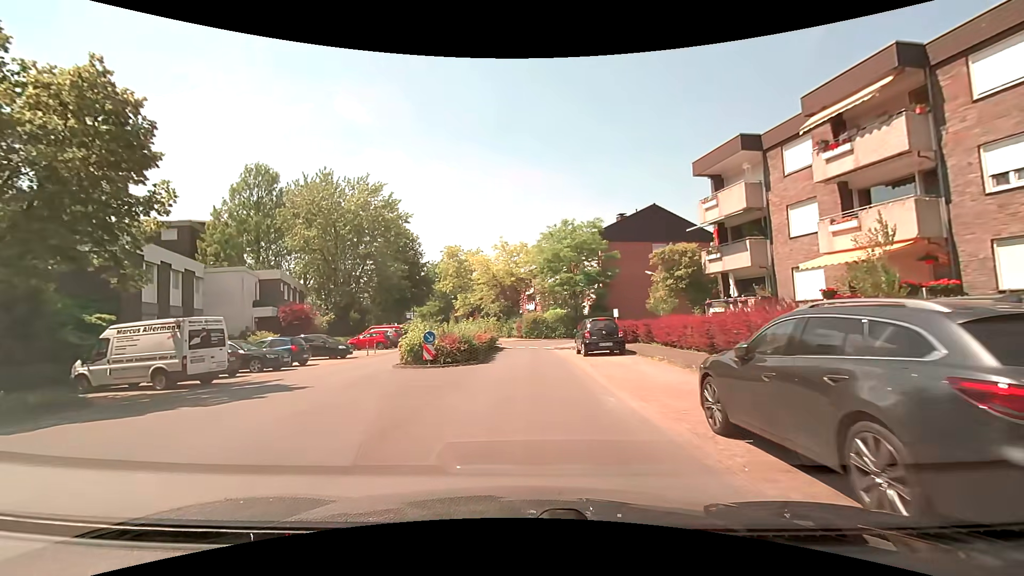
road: residential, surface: paved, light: Day
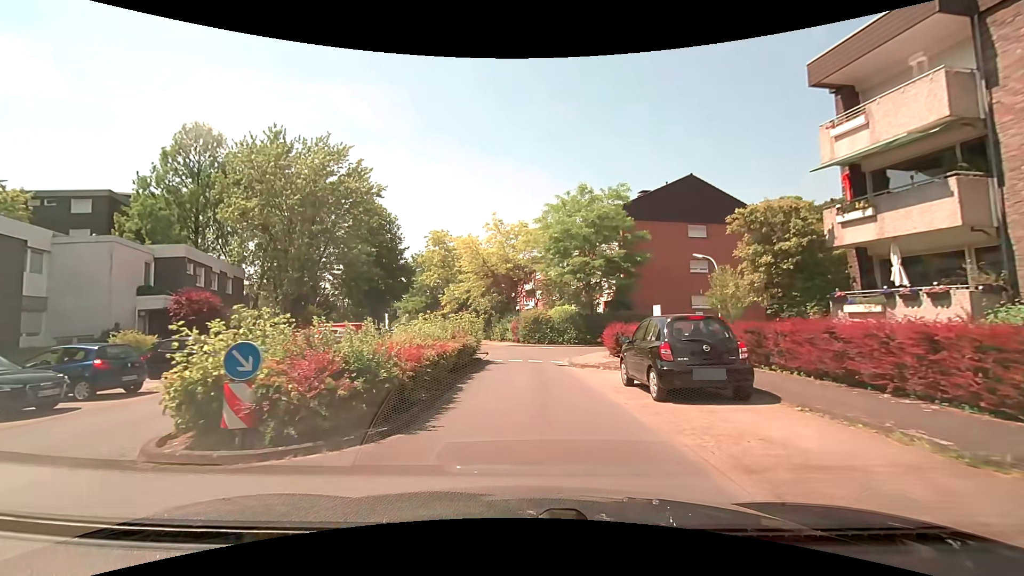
(-0.2, +11.1) m; -1°
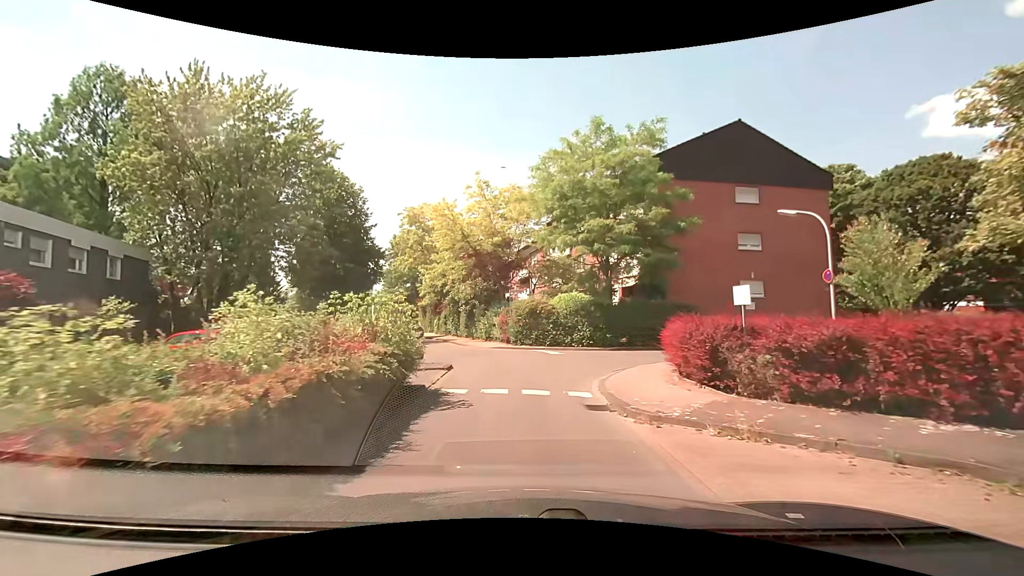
(+0.2, +9.8) m; +2°
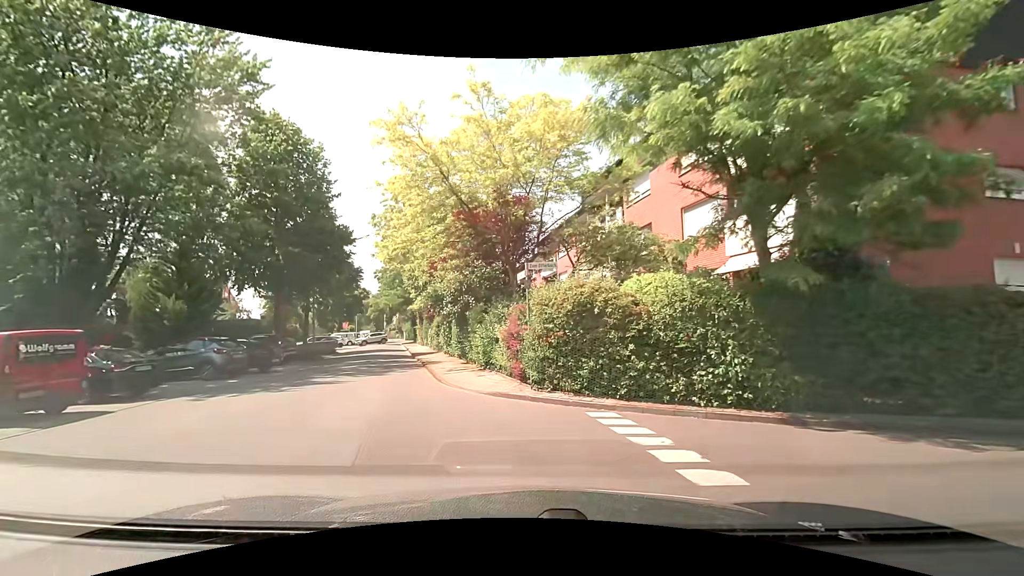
(-0.4, +13.9) m; -3°
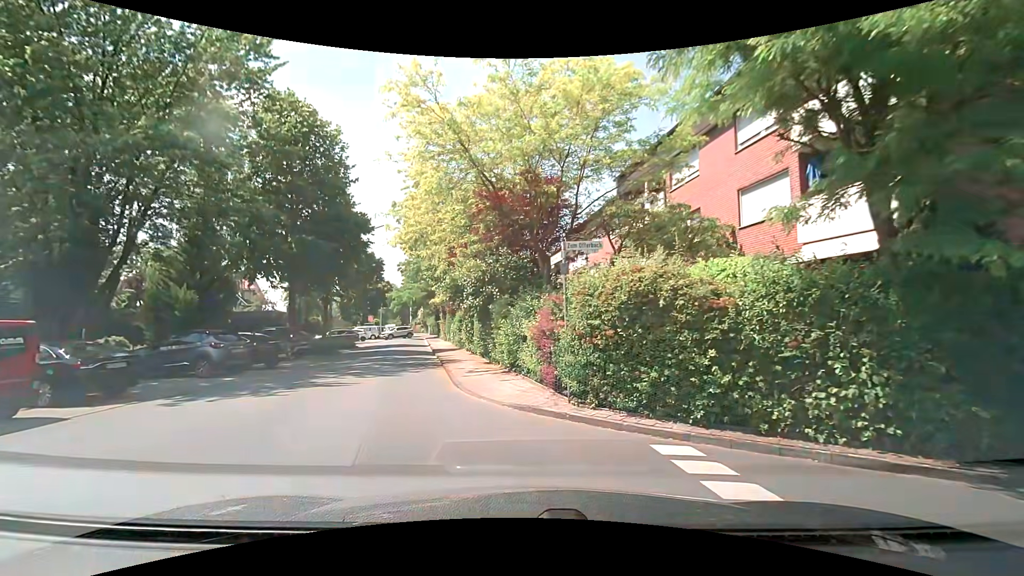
(-0.1, +2.3) m; -3°
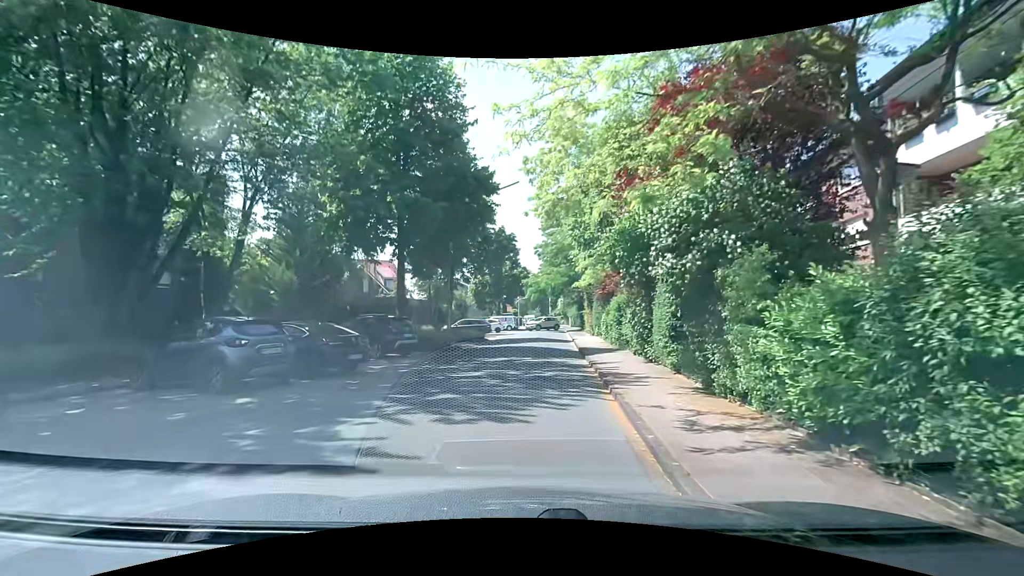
(-1.3, +8.6) m; -15°
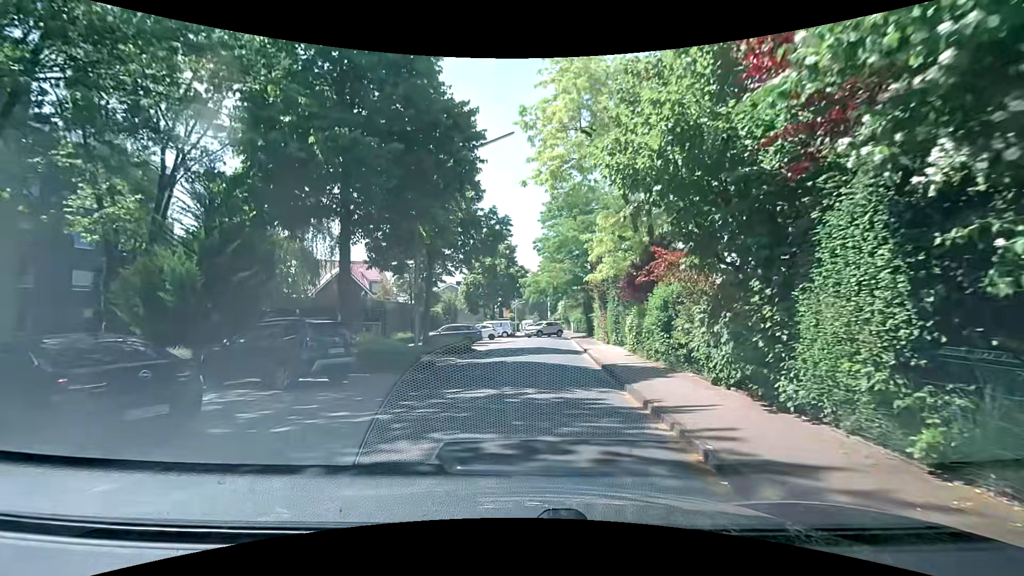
(0.0, +7.3) m; 0°
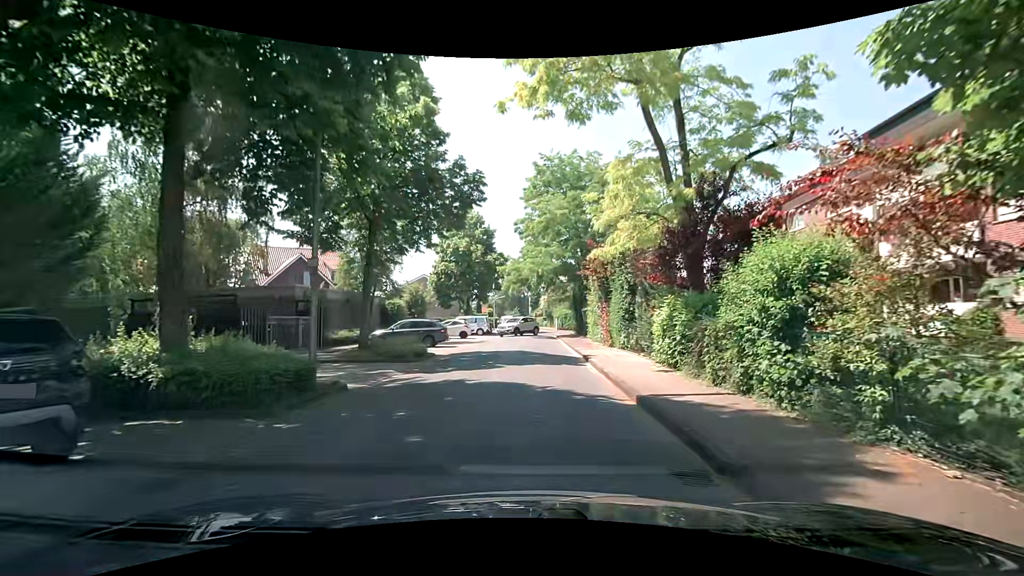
(+0.1, +7.3) m; +1°
